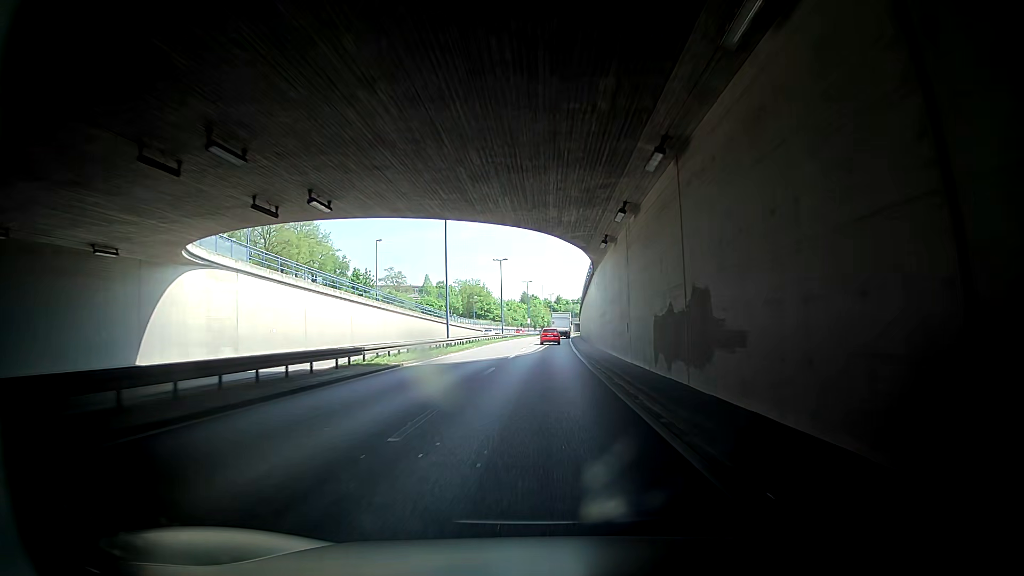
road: trunk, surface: asphalt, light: Day
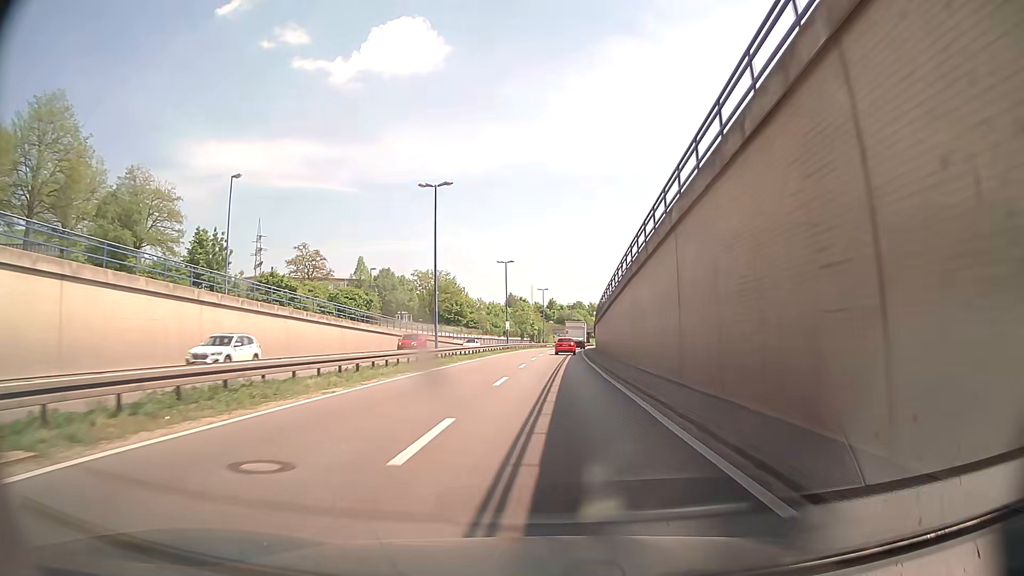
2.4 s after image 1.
(+0.3, +48.2) m; +1°
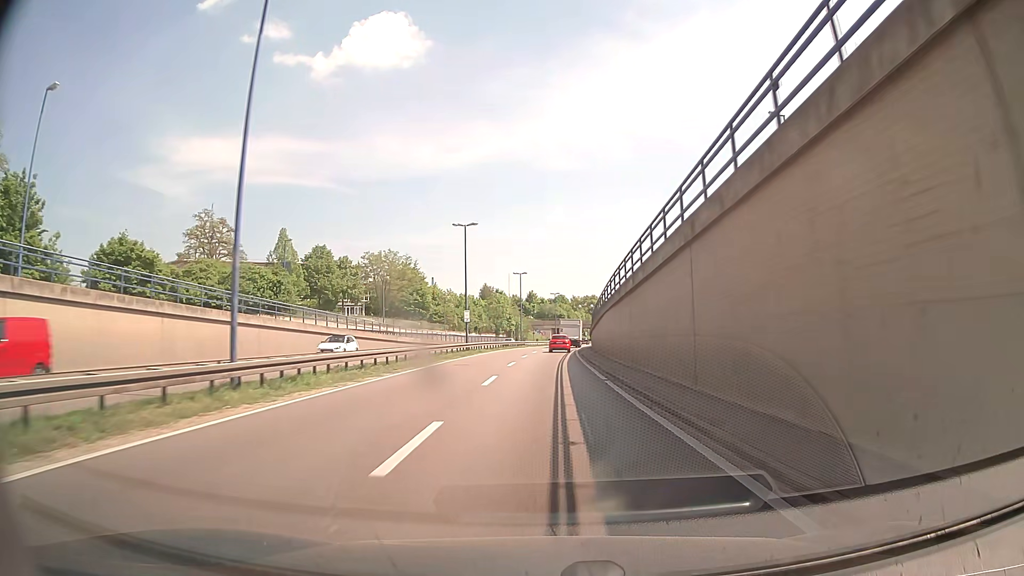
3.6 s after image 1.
(+0.2, +24.2) m; +1°
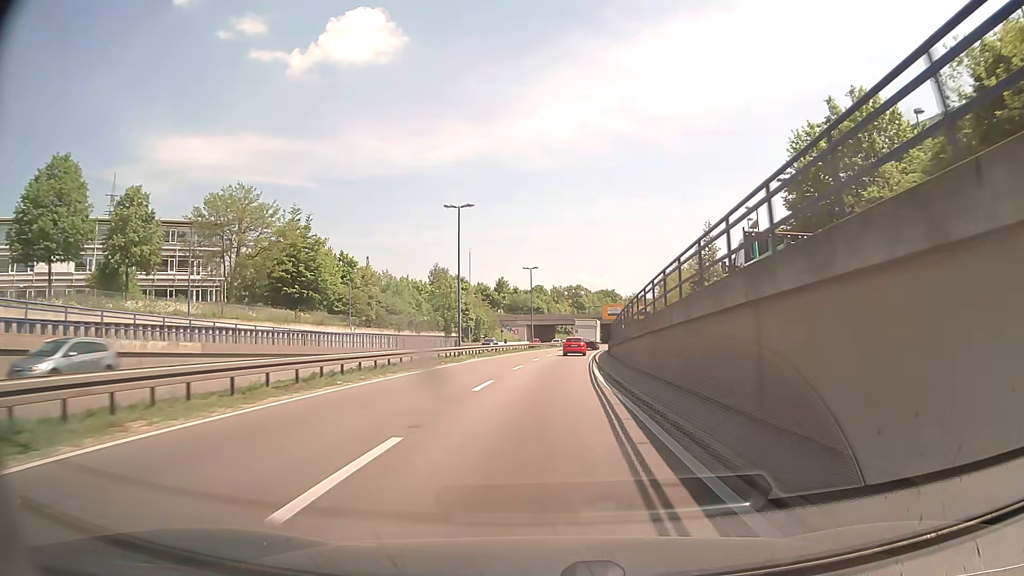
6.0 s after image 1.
(+1.1, +48.6) m; +2°
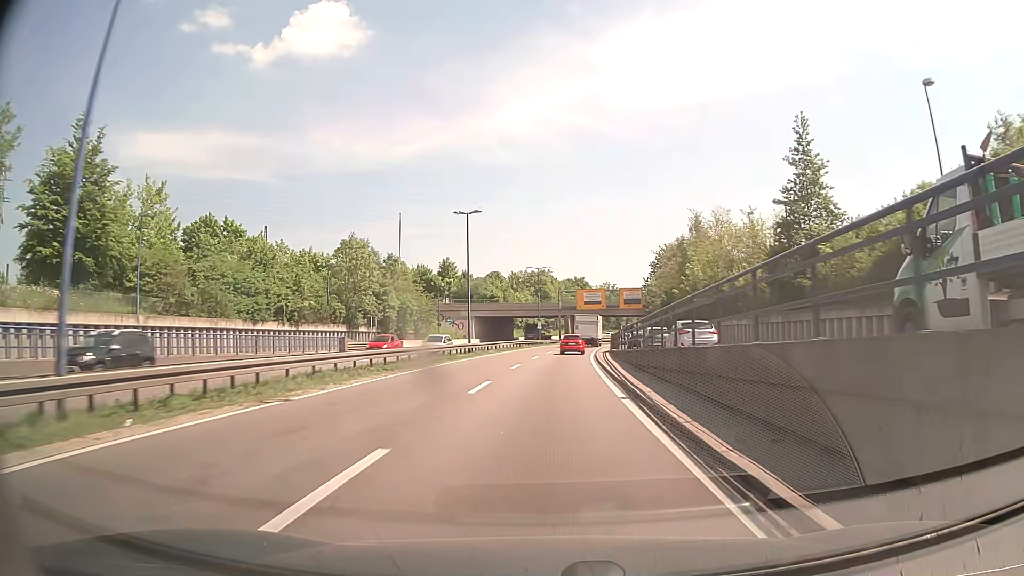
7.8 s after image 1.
(+1.0, +36.1) m; +3°
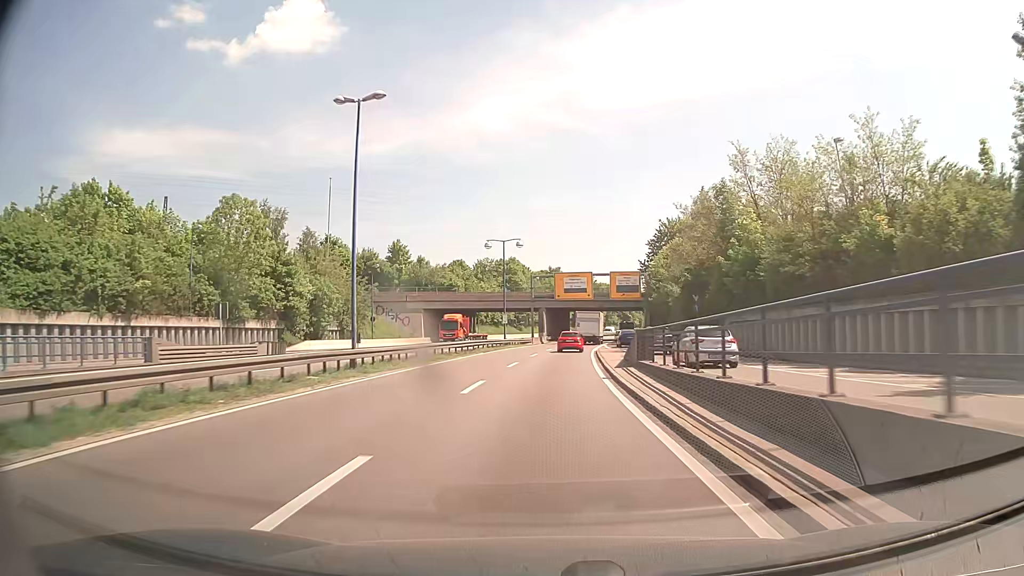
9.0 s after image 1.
(+0.5, +24.0) m; +2°
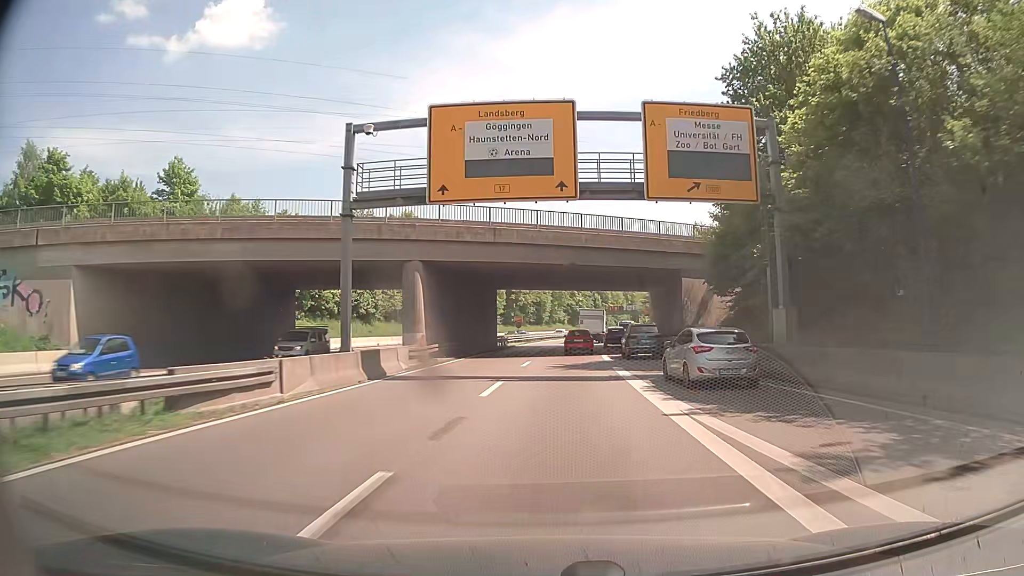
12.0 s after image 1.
(+2.8, +59.3) m; +6°
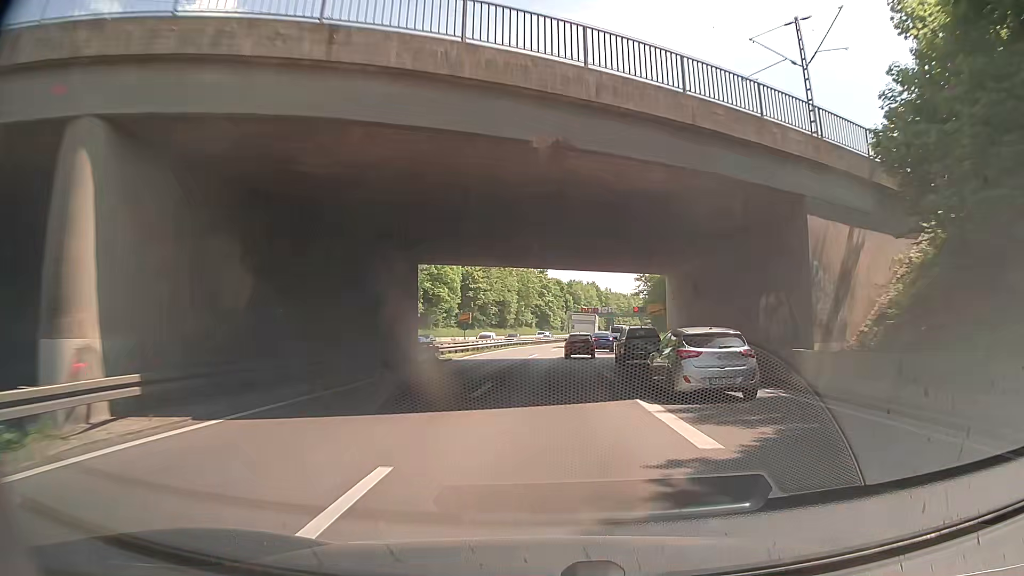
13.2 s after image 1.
(+0.5, +23.0) m; +3°
(0, +10) (0, +20) (+1, +30) (+1, +40) (+2, +50) (+3, +60) (+4, +70) (+5, +80) (+6, +90) (+7, +100) m
